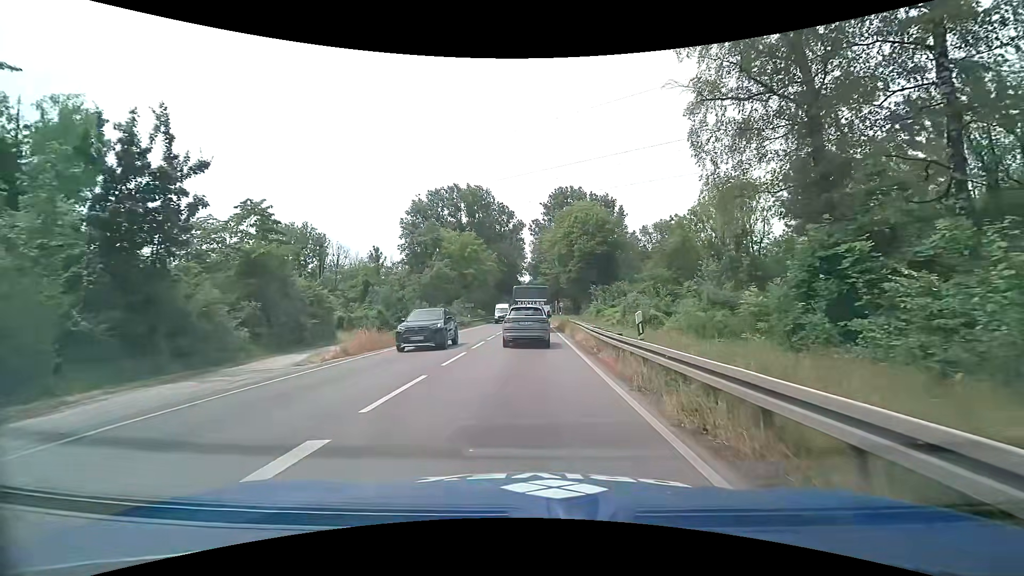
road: primary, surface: asphalt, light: Day
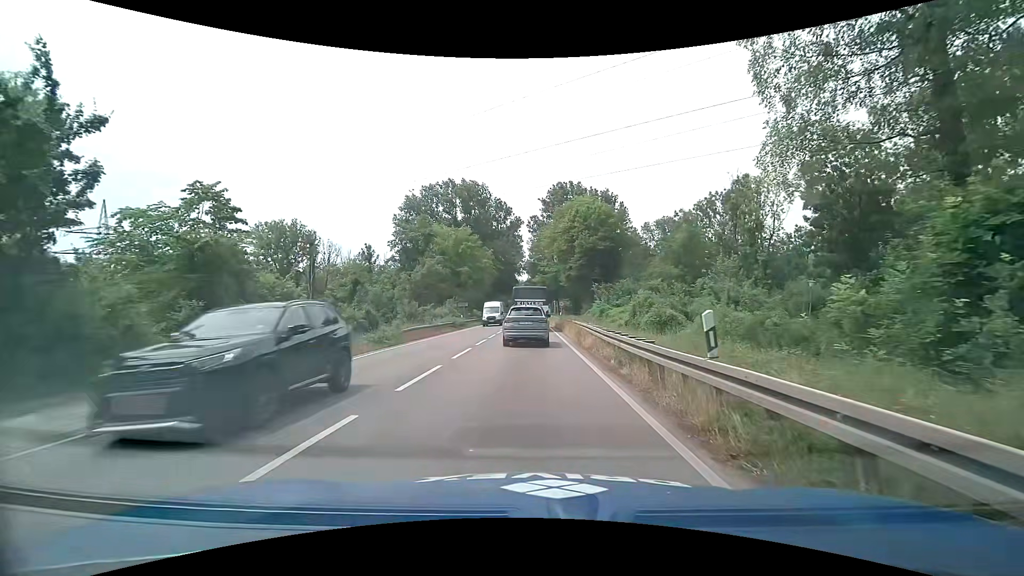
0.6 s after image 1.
(0.0, +4.2) m; 0°
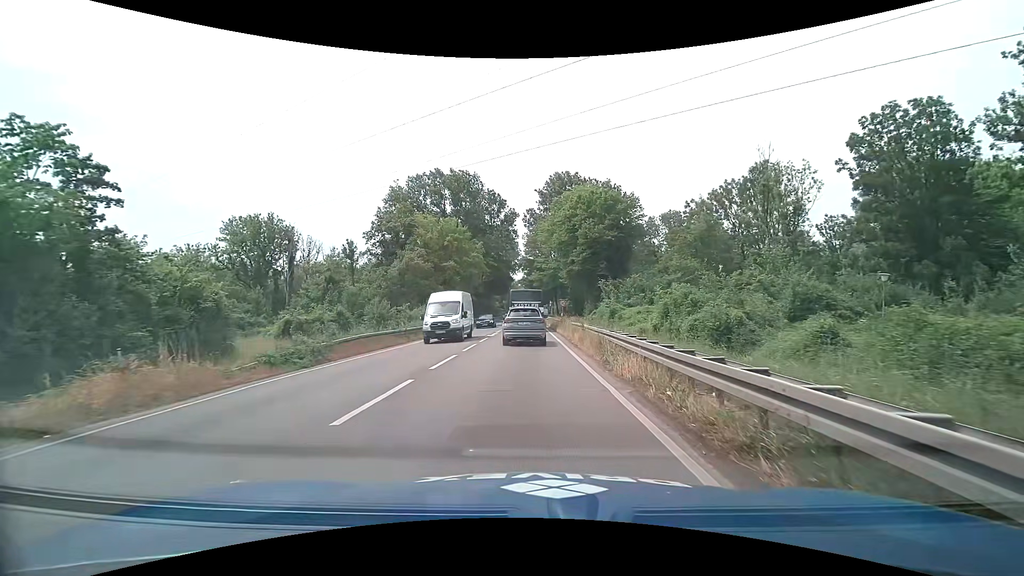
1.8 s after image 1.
(0.0, +8.6) m; 0°
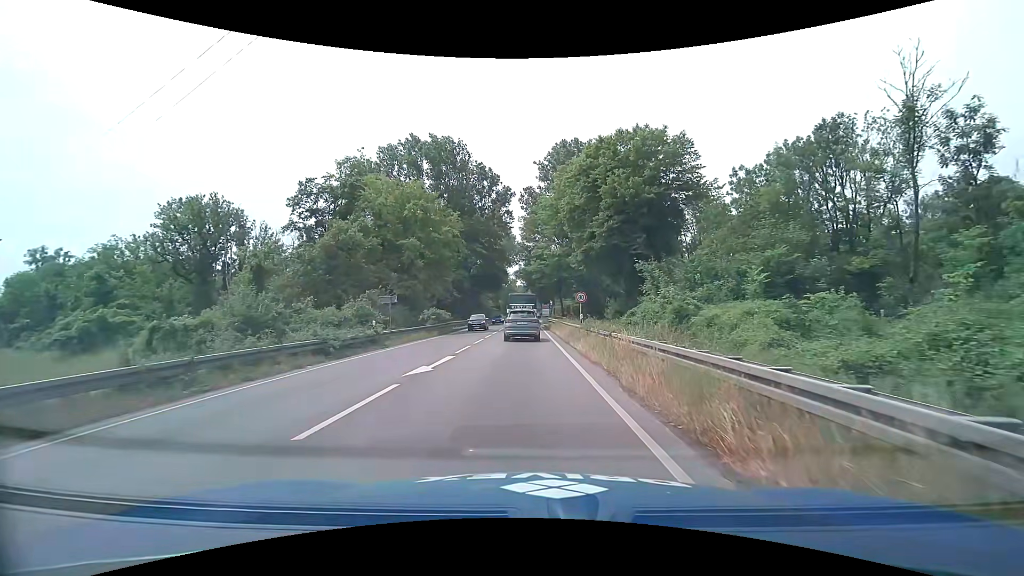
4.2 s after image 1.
(+0.2, +18.6) m; 0°
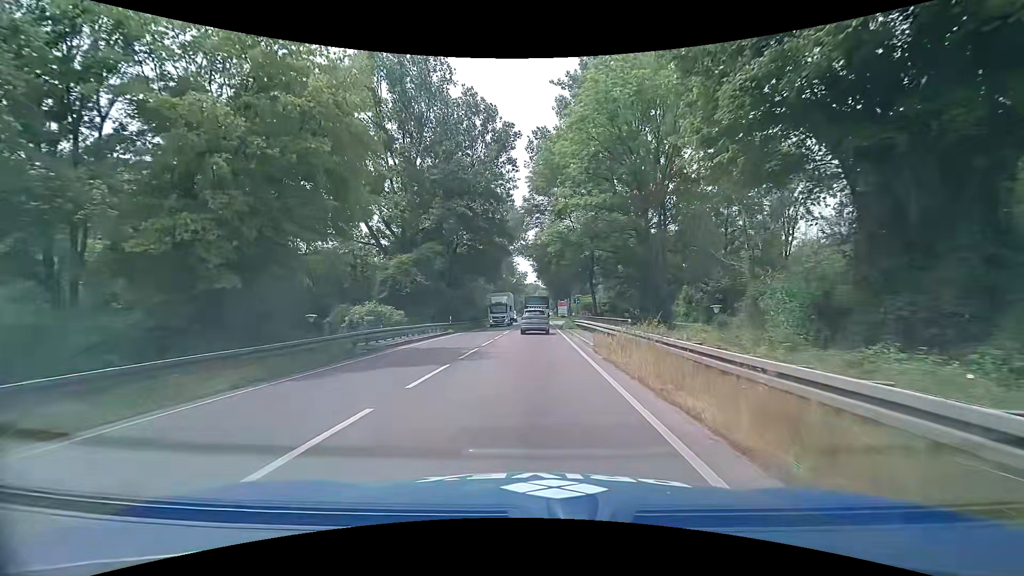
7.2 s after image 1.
(-0.2, +26.7) m; -1°
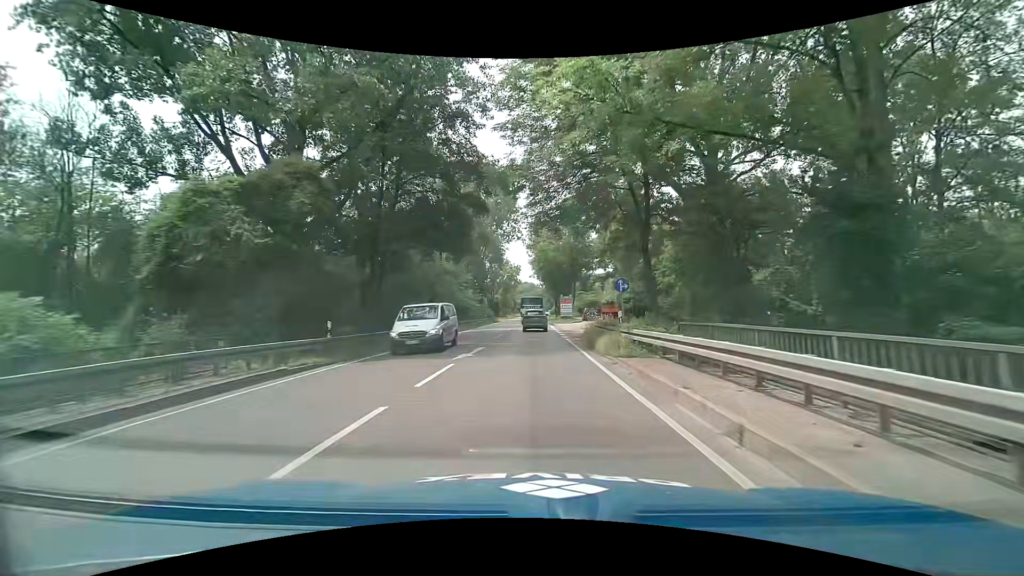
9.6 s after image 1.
(+0.1, +24.1) m; +2°
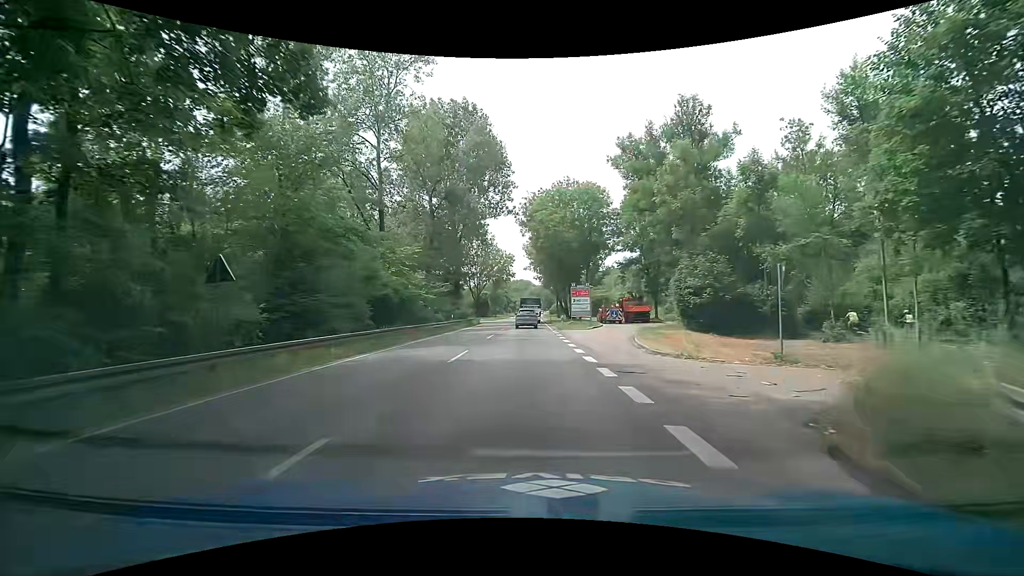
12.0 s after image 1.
(-0.6, +26.7) m; -2°
(0, +10) (0, +20) (0, +30) (0, +40) (+1, +50) (+1, +60) (+1, +70) (+1, +80) (+1, +90) (+2, +100) m
